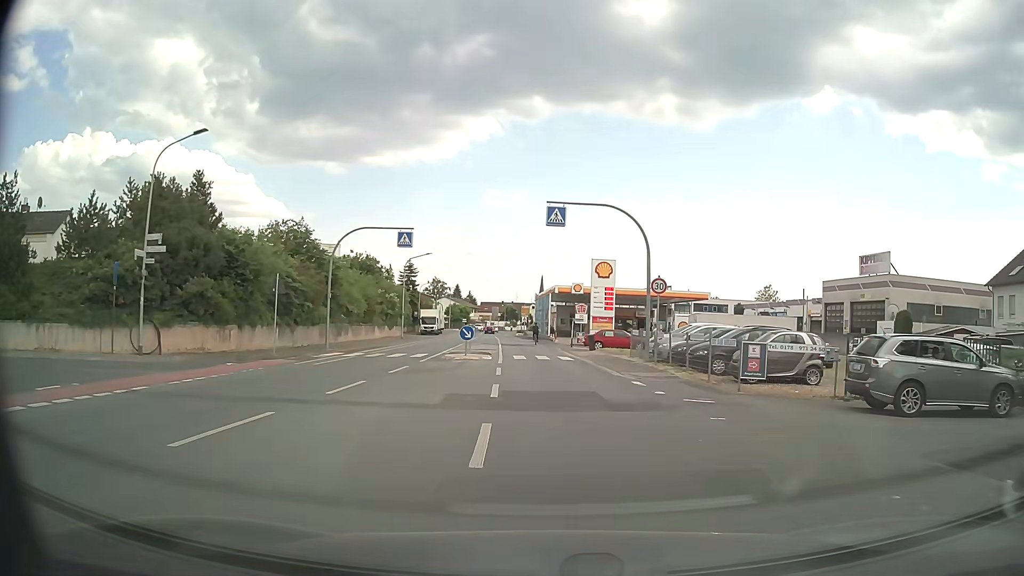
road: tertiary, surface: asphalt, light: Day
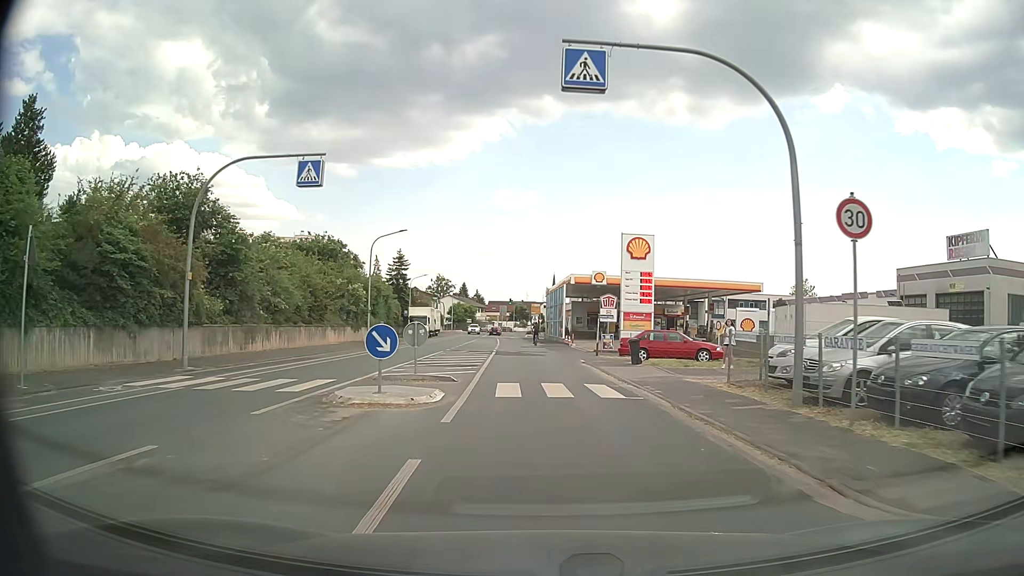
(0.0, +15.5) m; -1°
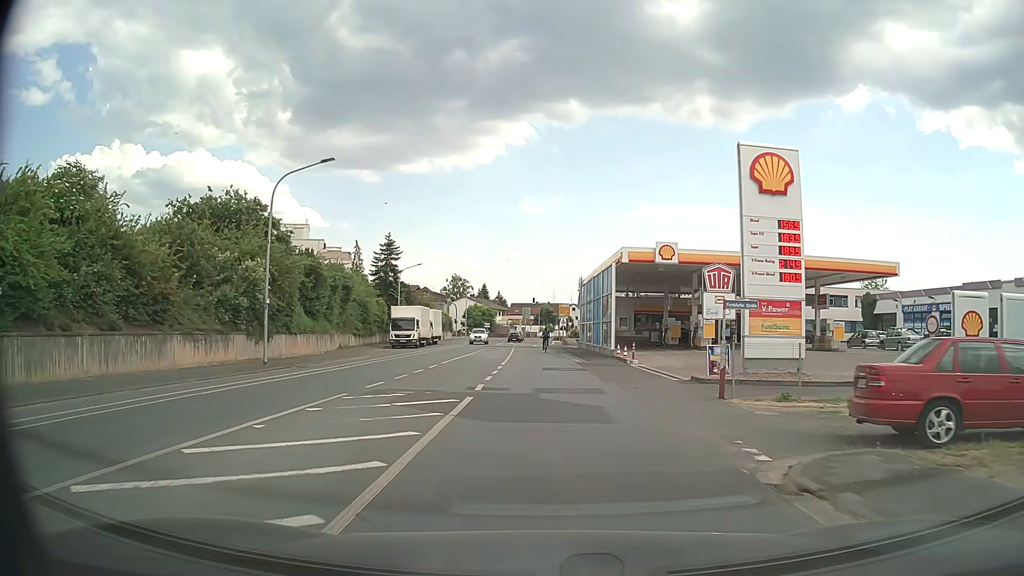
(-0.3, +21.4) m; -2°
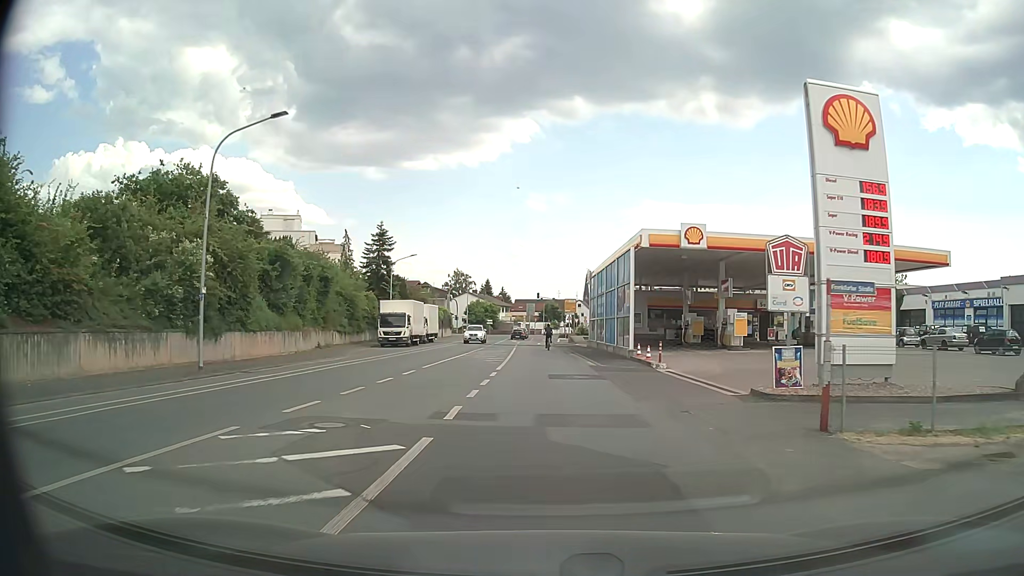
(0.0, +5.6) m; 0°
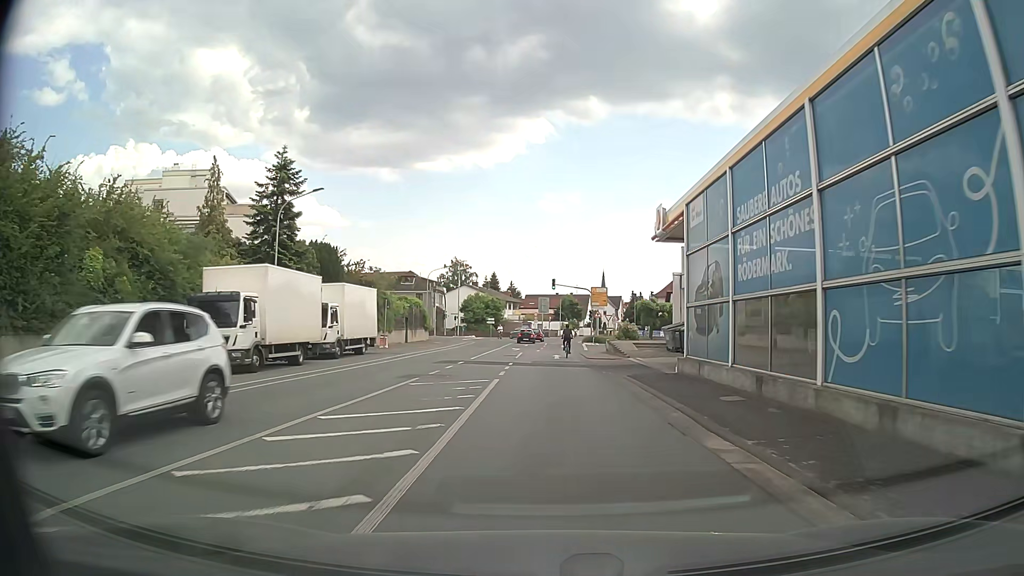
(-0.3, +29.9) m; -1°
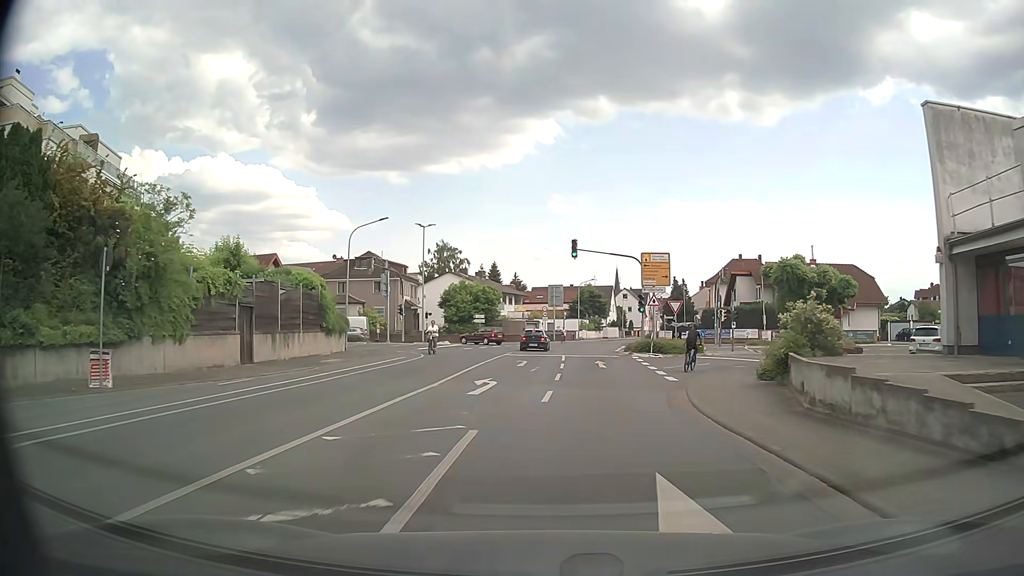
(-0.2, +31.8) m; -1°
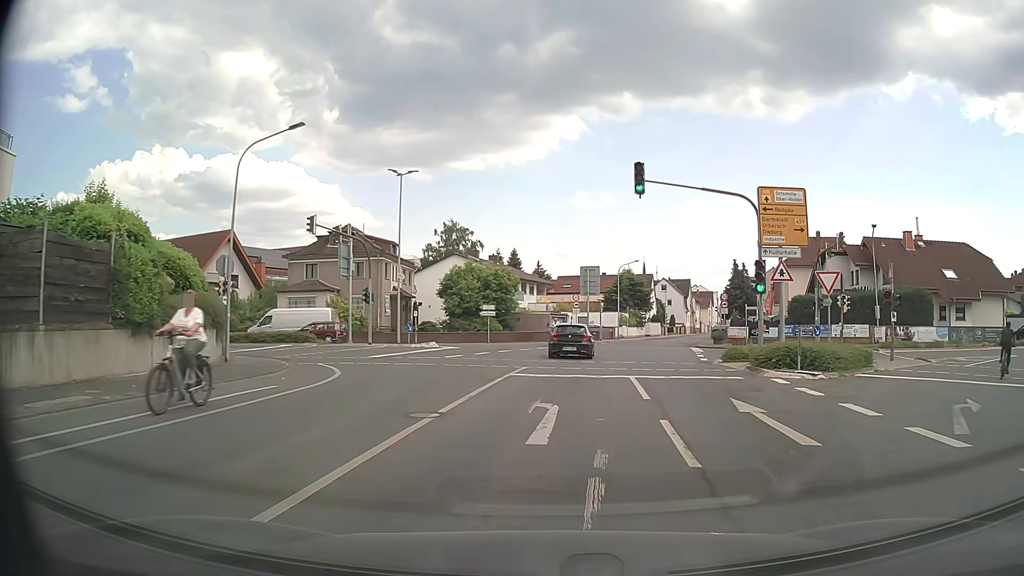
(-0.6, +18.2) m; -3°
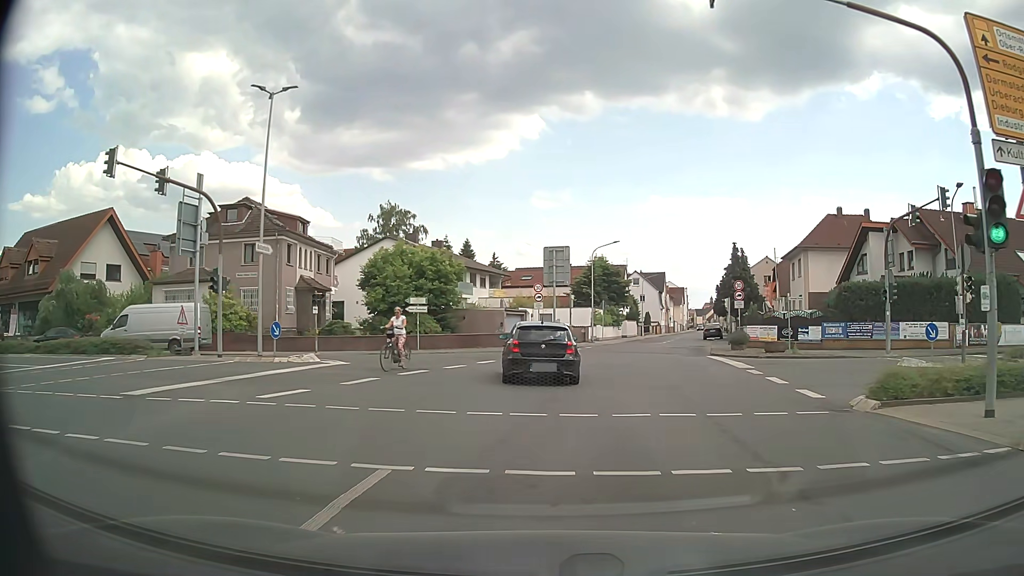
(+0.5, +14.1) m; +4°
(0, +10) (-1, +20) (-8, +27) (-18, +28) (-28, +28) (-38, +26) (-47, +24) (-57, +21) (-66, +16) (-74, +11) m
